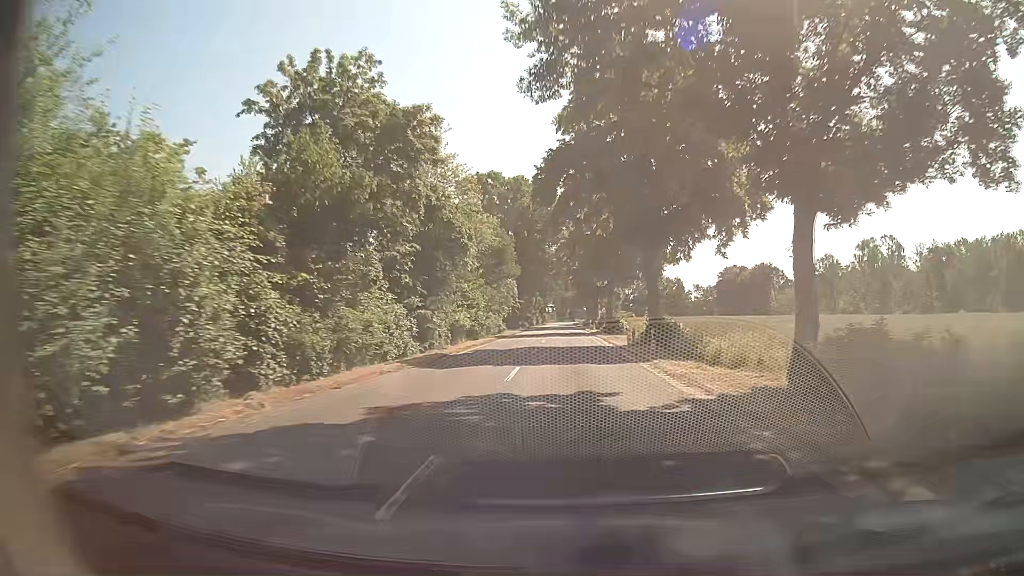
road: secondary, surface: asphalt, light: Day
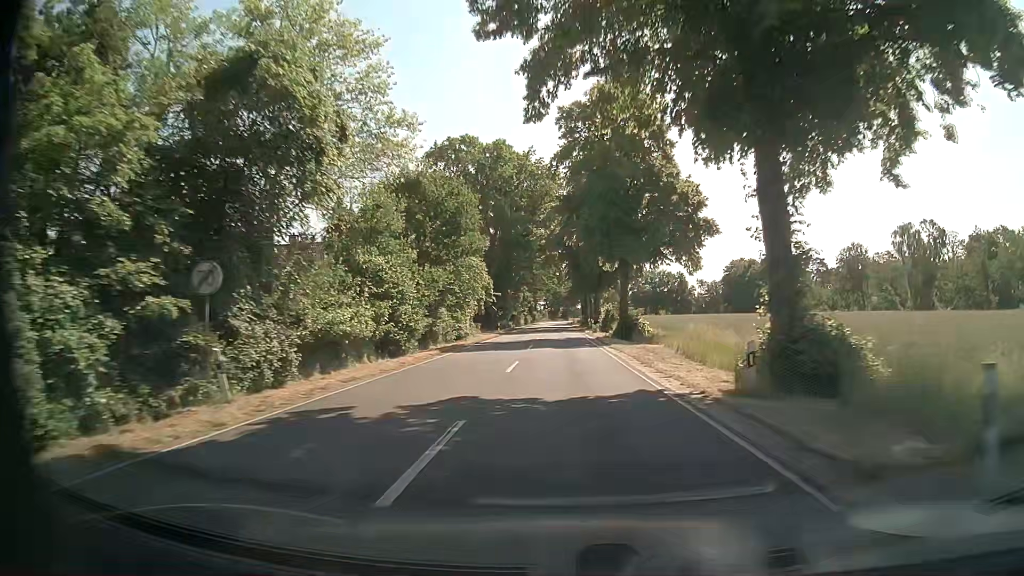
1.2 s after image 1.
(+0.3, +21.2) m; +1°
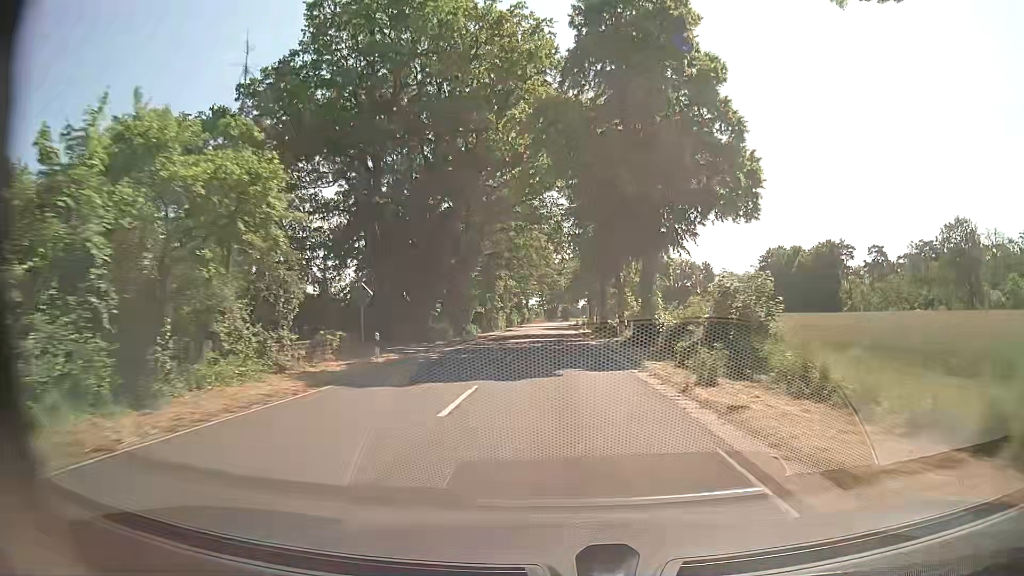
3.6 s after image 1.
(-0.1, +44.2) m; 0°
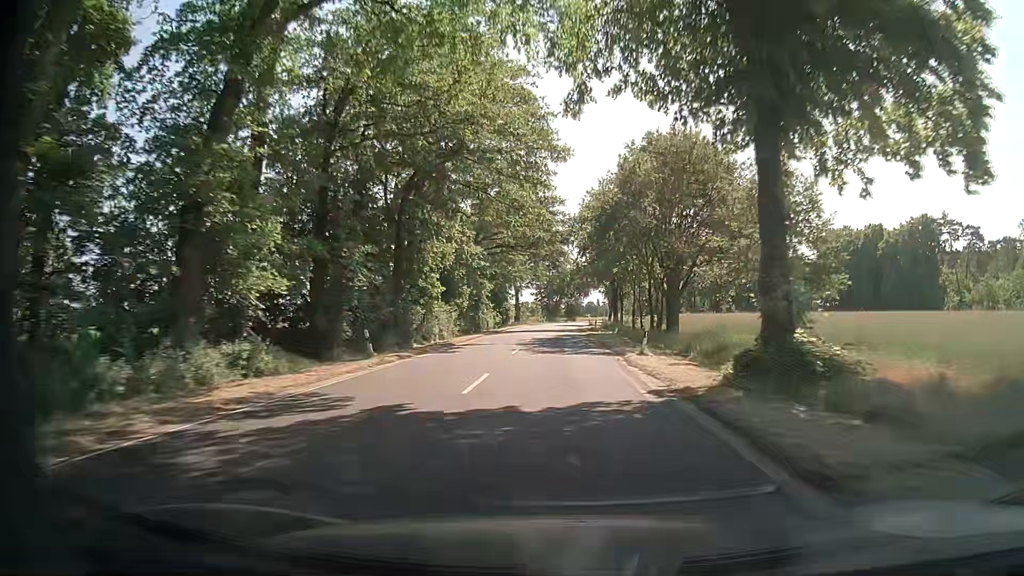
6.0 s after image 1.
(-0.1, +46.0) m; 0°
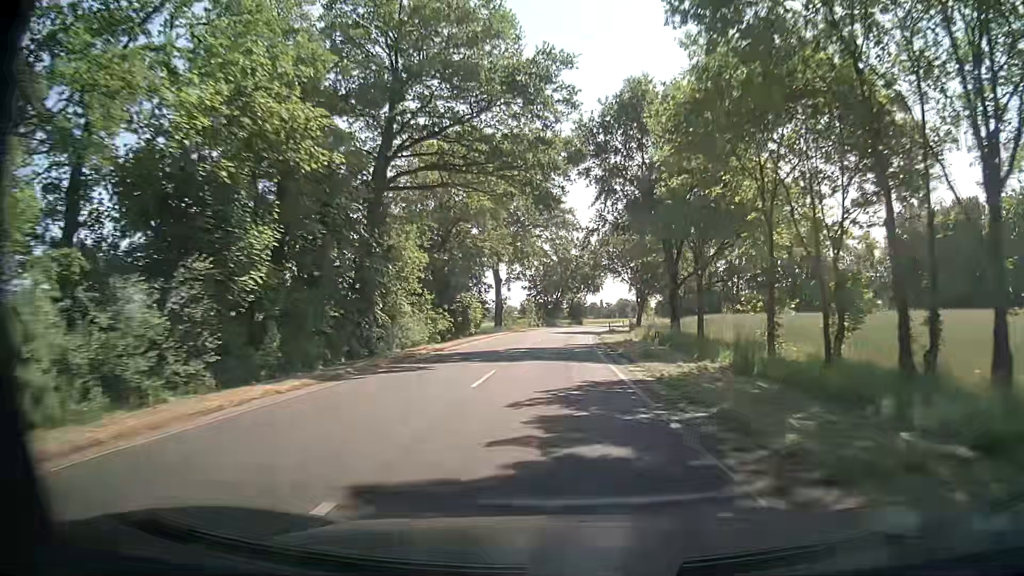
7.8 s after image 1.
(-0.3, +34.9) m; -1°
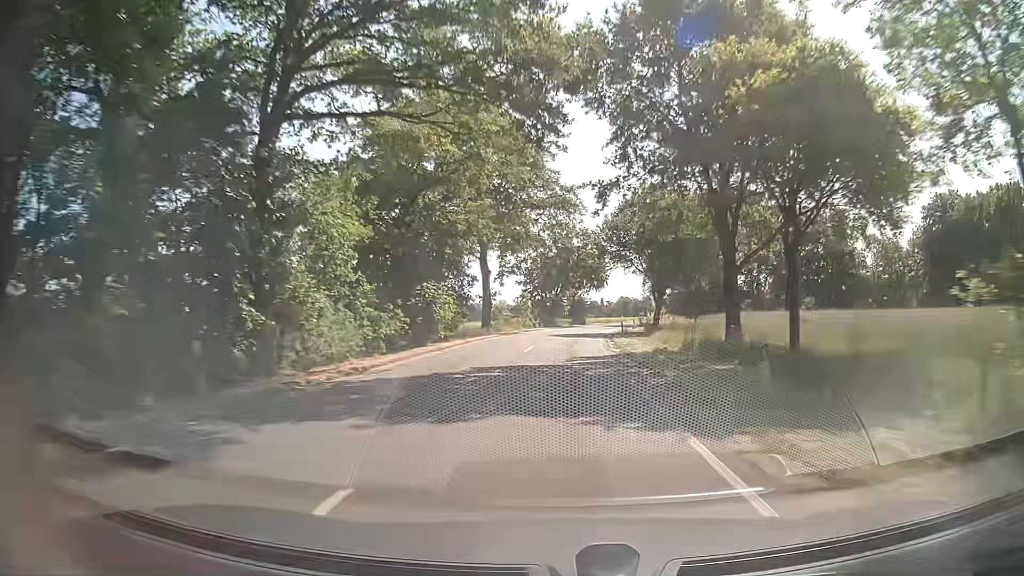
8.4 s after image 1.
(0.0, +11.7) m; +1°
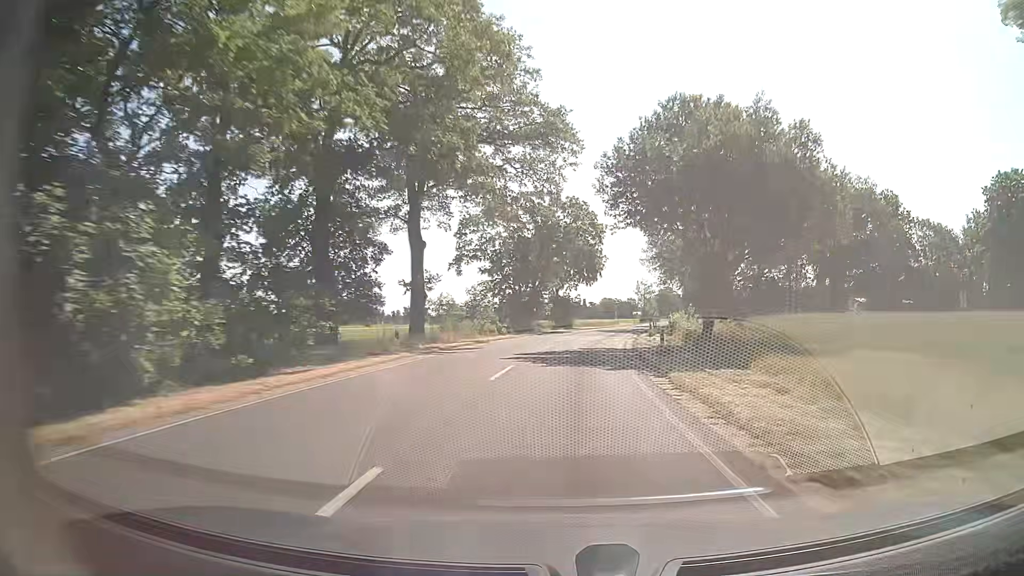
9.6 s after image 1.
(+0.1, +23.5) m; +1°
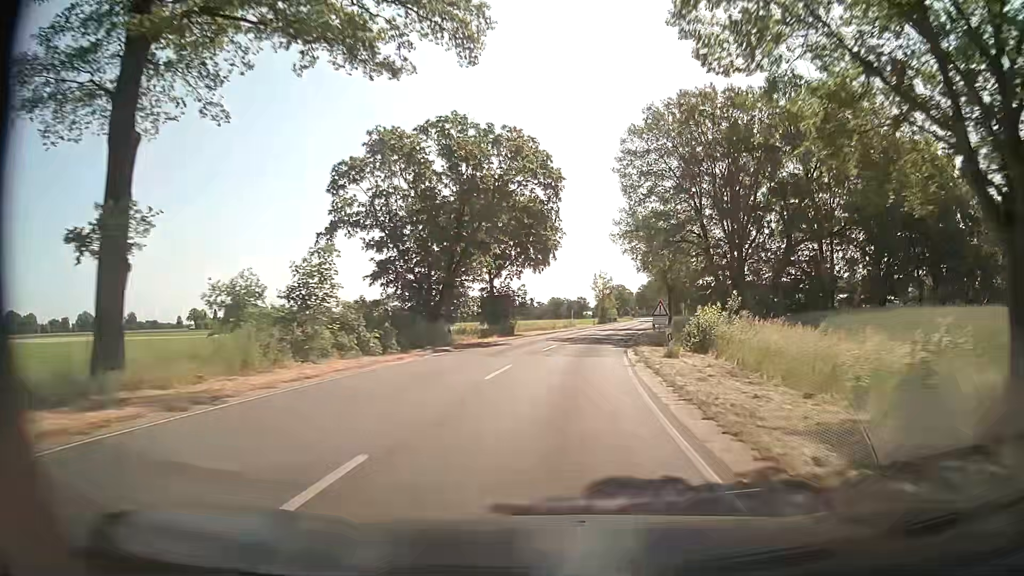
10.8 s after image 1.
(+1.0, +23.6) m; +4°
(0, +10) (+1, +20) (+2, +30) (+3, +40) (+4, +50) (+6, +60) (+7, +70) (+9, +79) (+11, +89) (+12, +99) m
